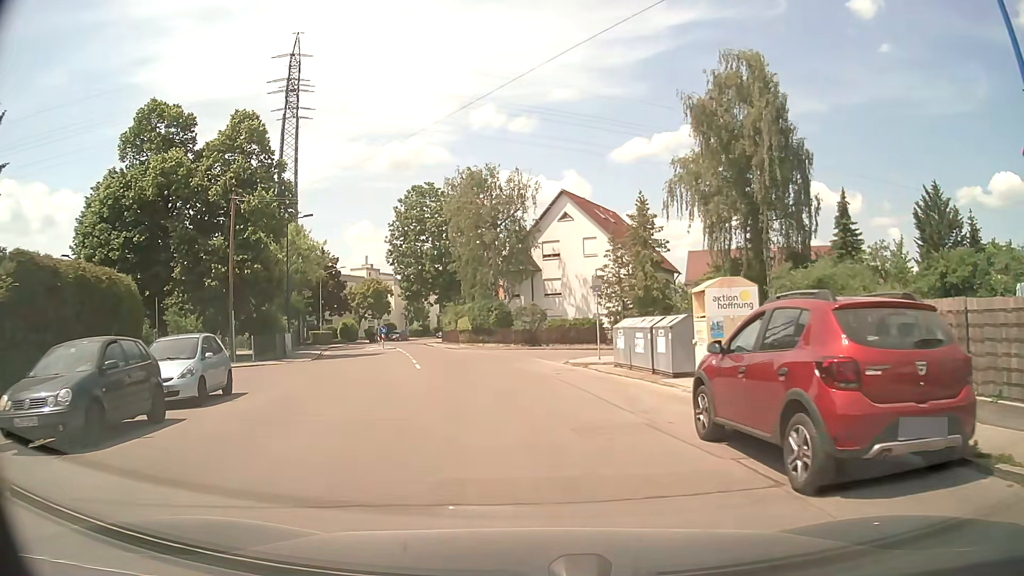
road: residential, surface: asphalt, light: Day
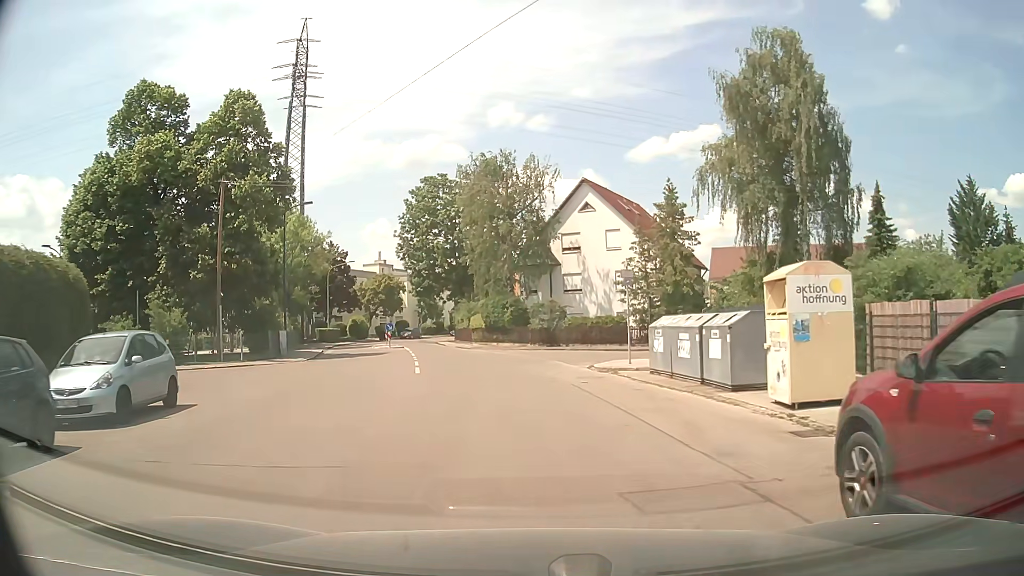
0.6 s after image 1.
(0.0, +3.6) m; -1°
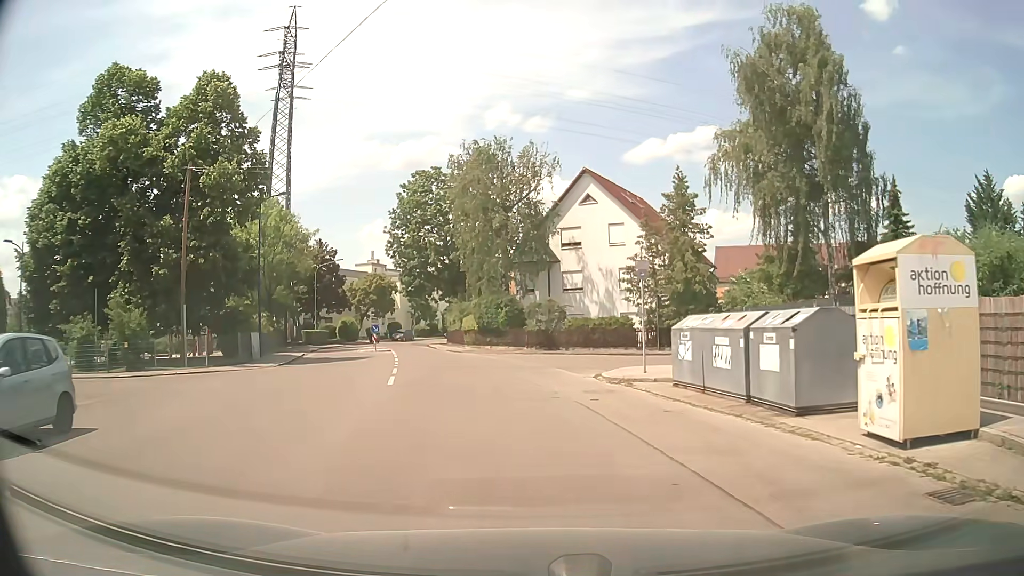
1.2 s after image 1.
(0.0, +3.4) m; +2°
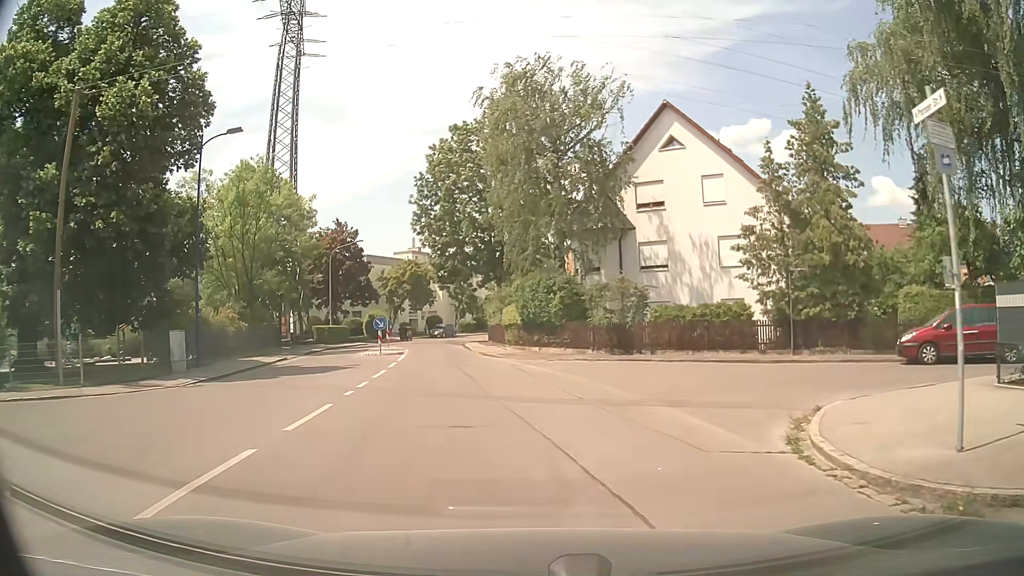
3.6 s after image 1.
(-0.6, +12.2) m; -6°
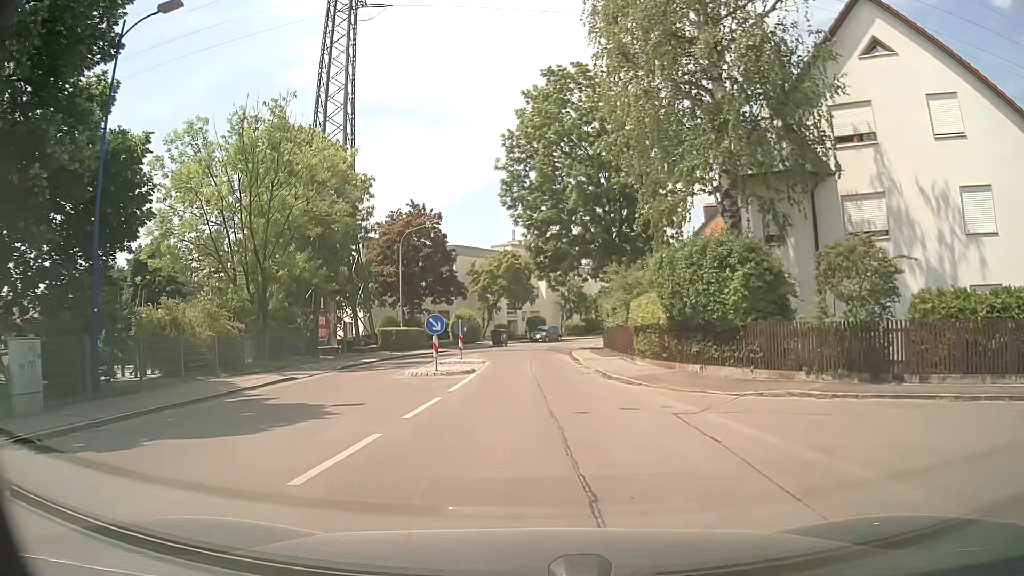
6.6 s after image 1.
(-0.9, +12.0) m; -9°
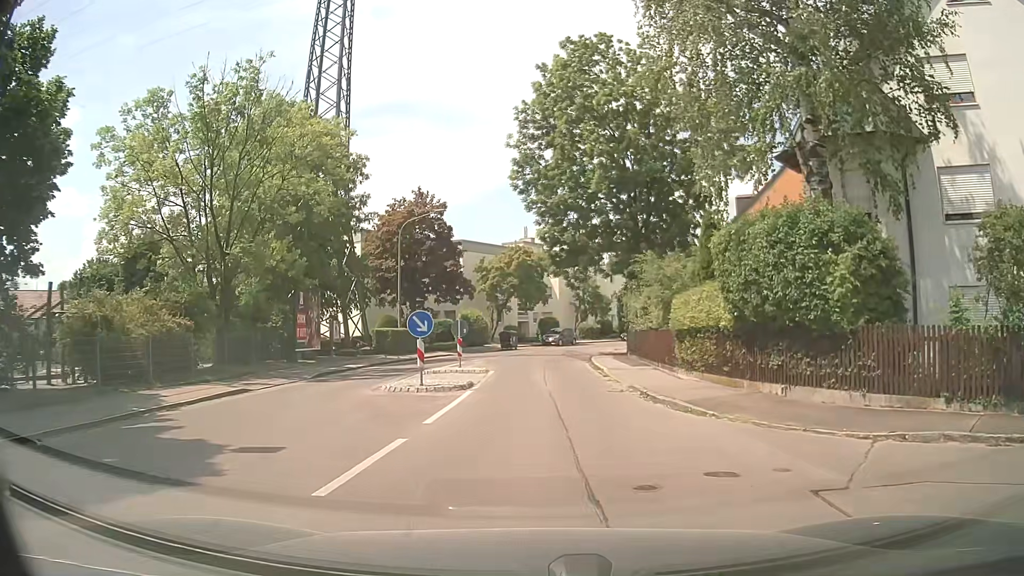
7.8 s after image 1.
(-0.1, +4.9) m; 0°
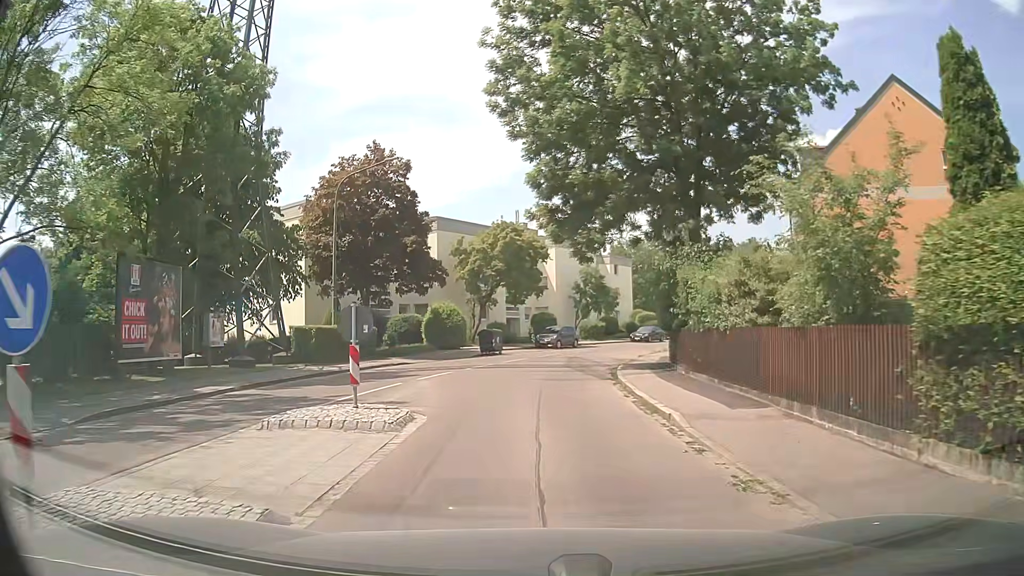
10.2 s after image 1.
(+0.1, +12.6) m; +2°
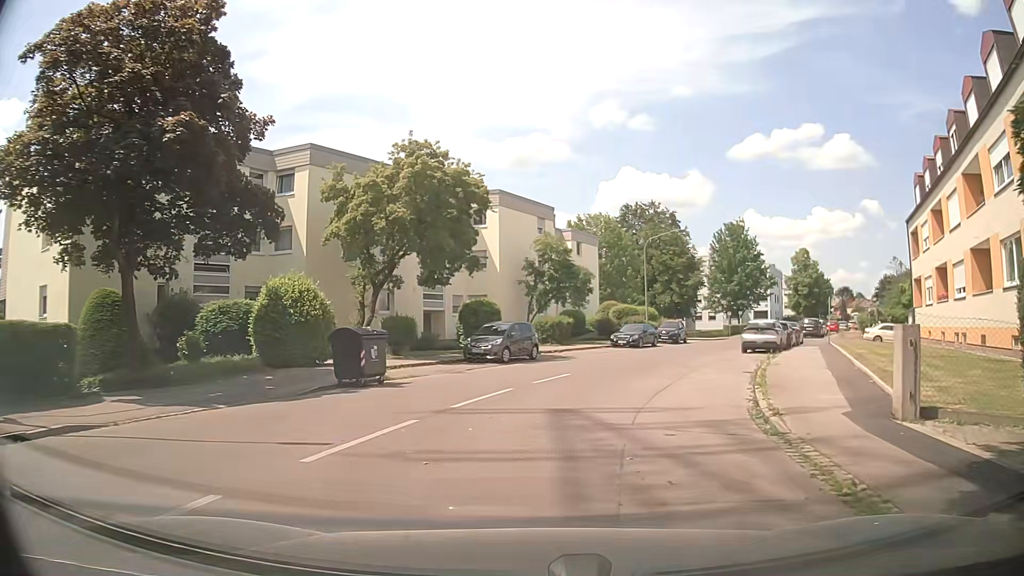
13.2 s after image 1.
(-0.3, +20.6) m; +4°
(+1, +10) (+3, +20) (+6, +29) (+10, +38) (+15, +47) (+20, +56) (+25, +65) (+30, +73) (+35, +82) (+40, +90) m
